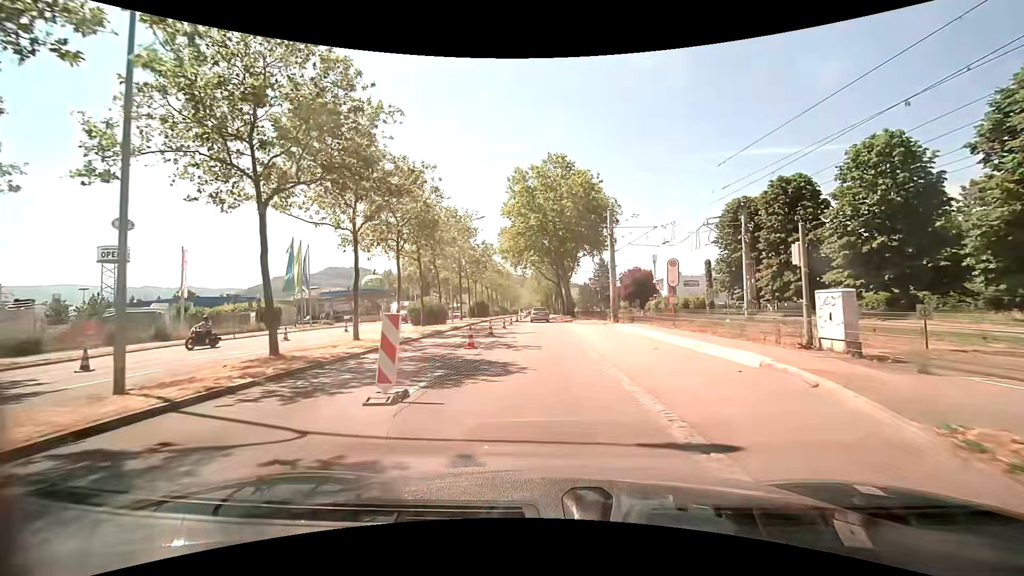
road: primary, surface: asphalt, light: Day
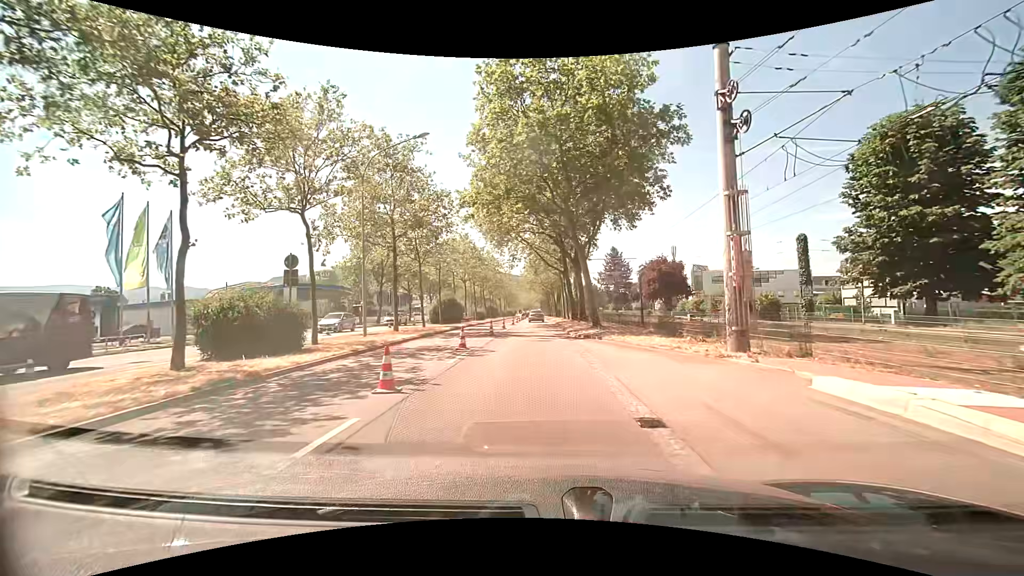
(-0.2, +22.5) m; 0°
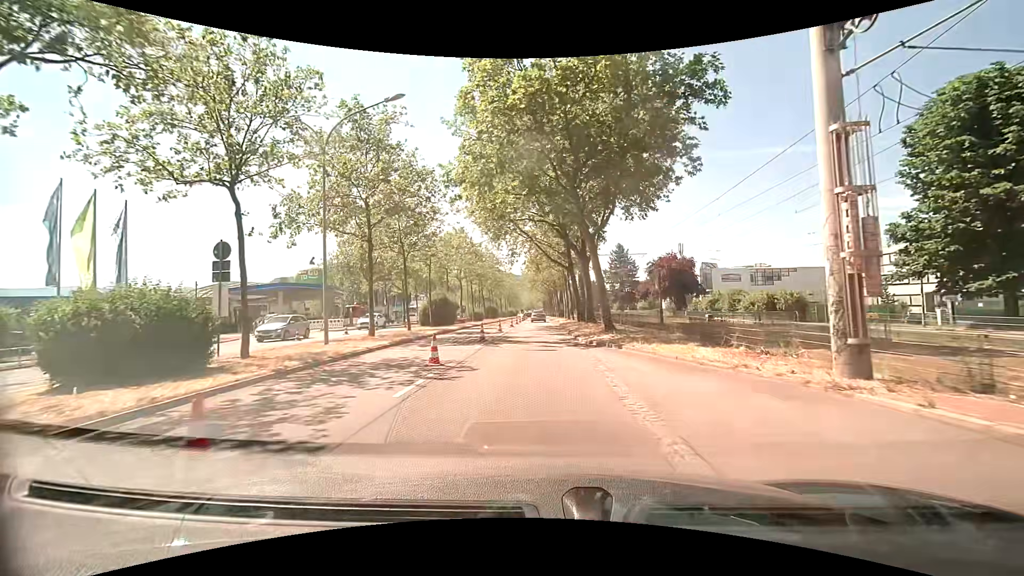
(-0.1, +4.5) m; -1°
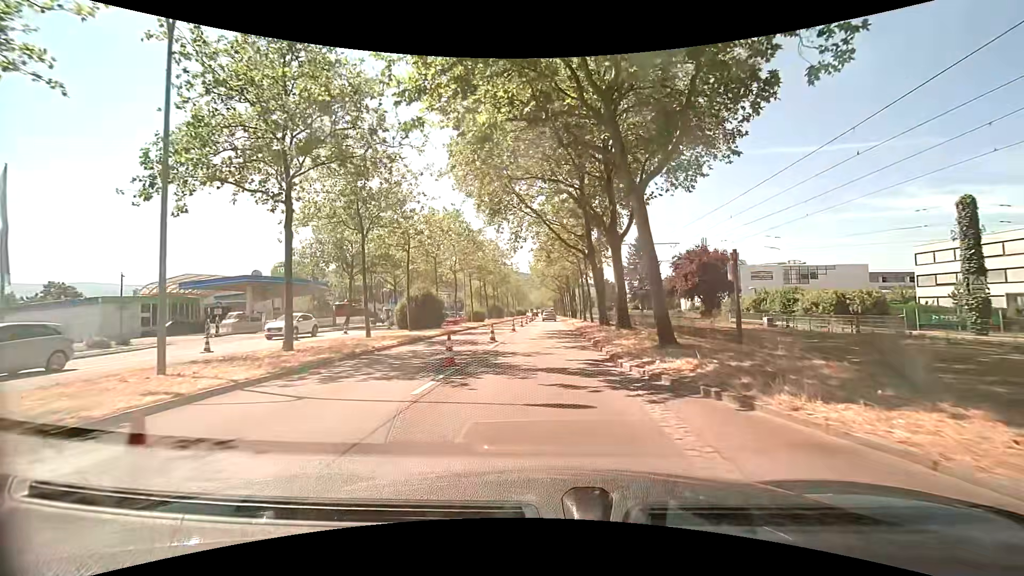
(-0.1, +9.0) m; -1°
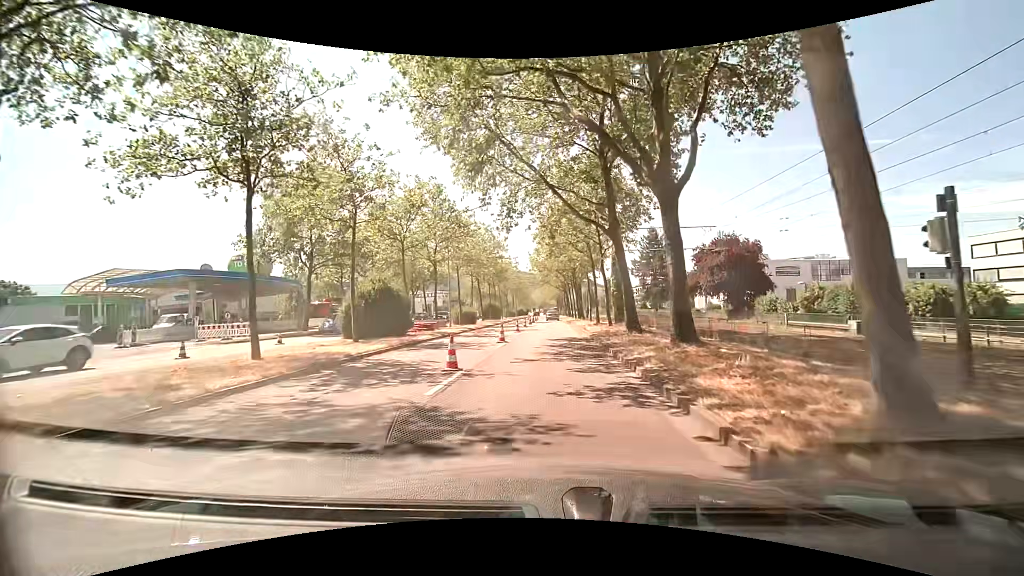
(0.0, +9.0) m; 0°
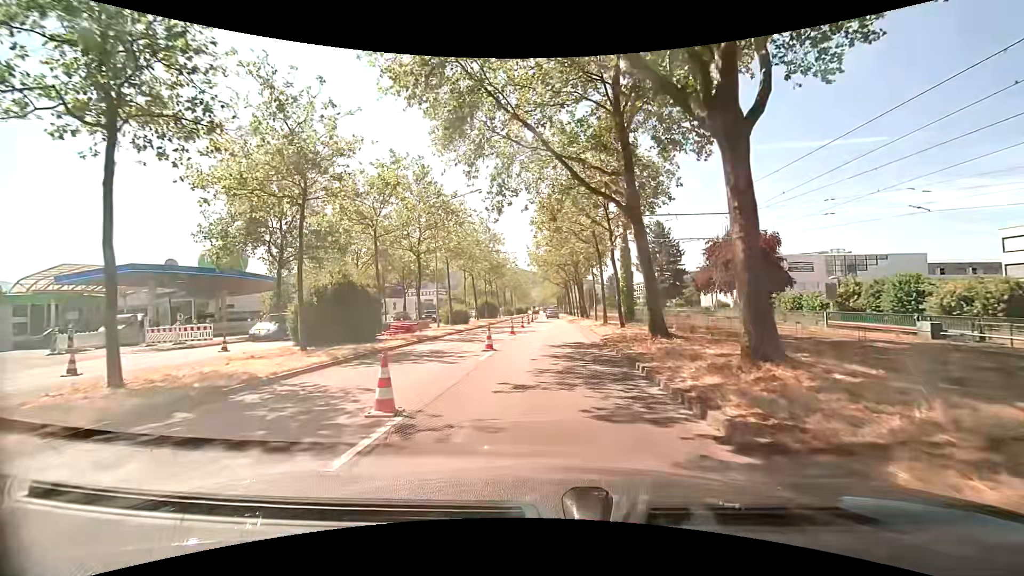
(0.0, +4.5) m; 0°
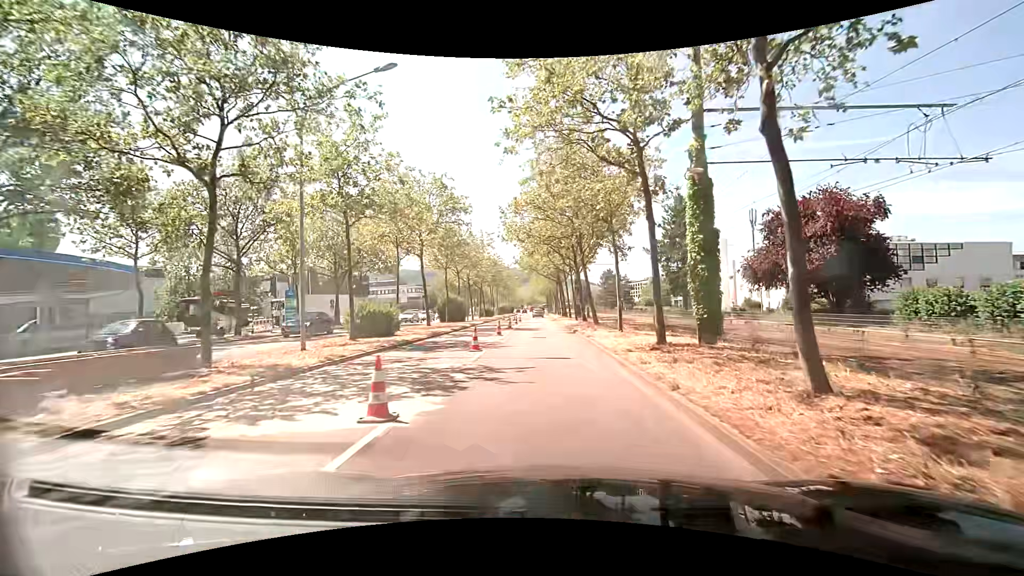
(+0.1, +18.2) m; 0°
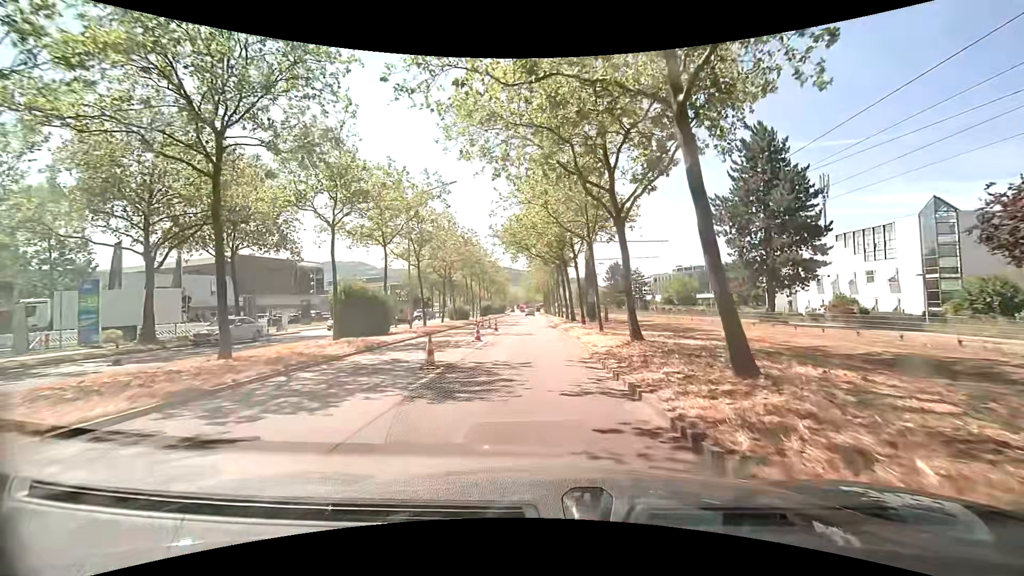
(+0.4, +22.6) m; +1°
(0, +10) (0, +20) (-1, +30) (-1, +40) (-1, +50) (-1, +60) (-2, +70) (-2, +80) (-2, +90) (-3, +100) m
